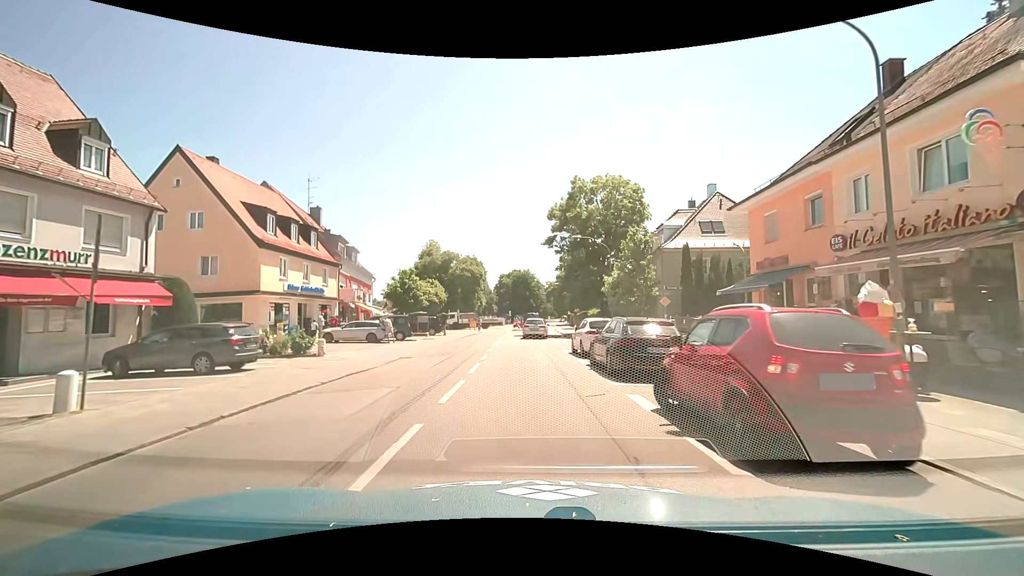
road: secondary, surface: asphalt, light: Day
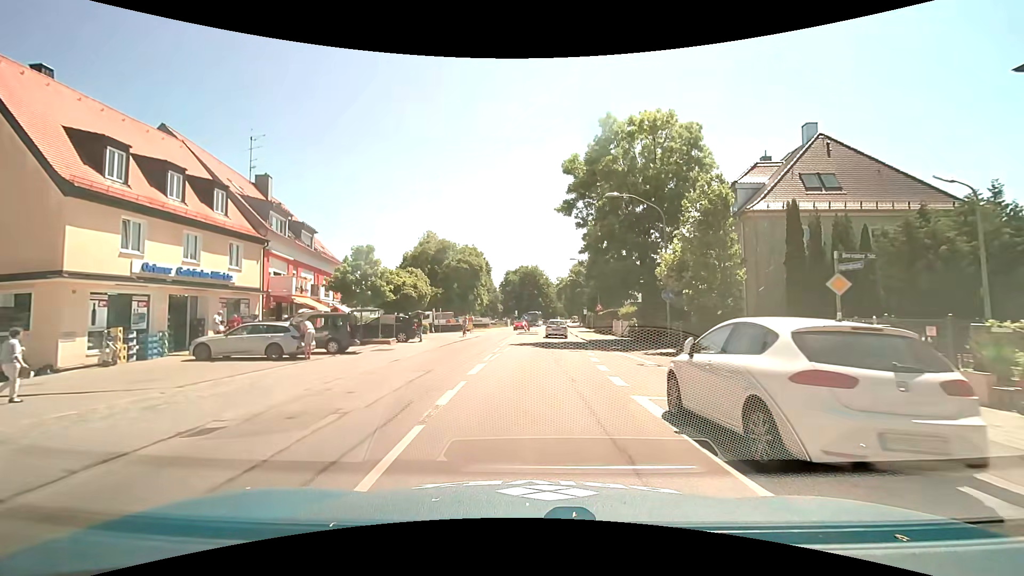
(-0.1, +13.6) m; -1°
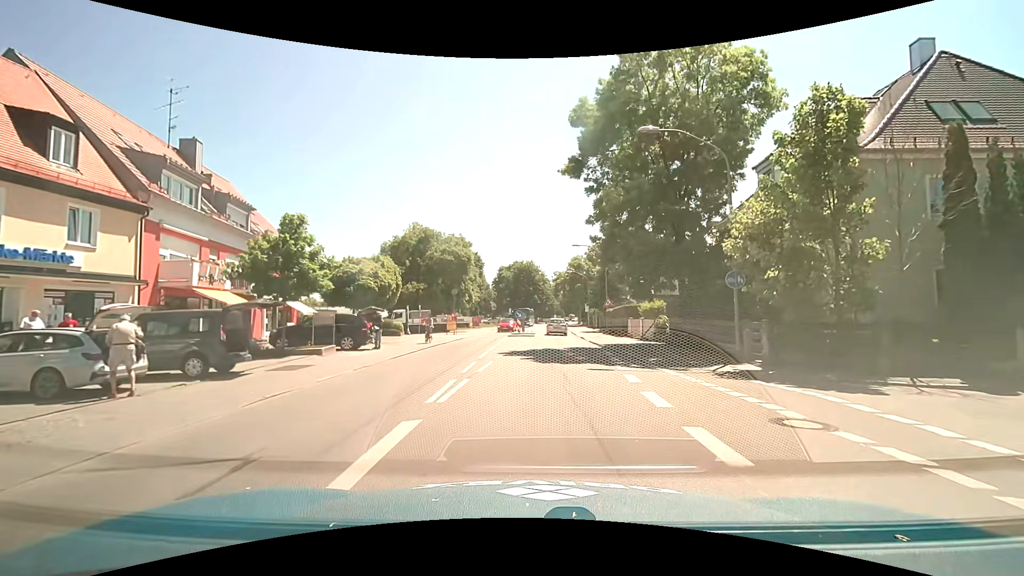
(0.0, +8.9) m; +1°
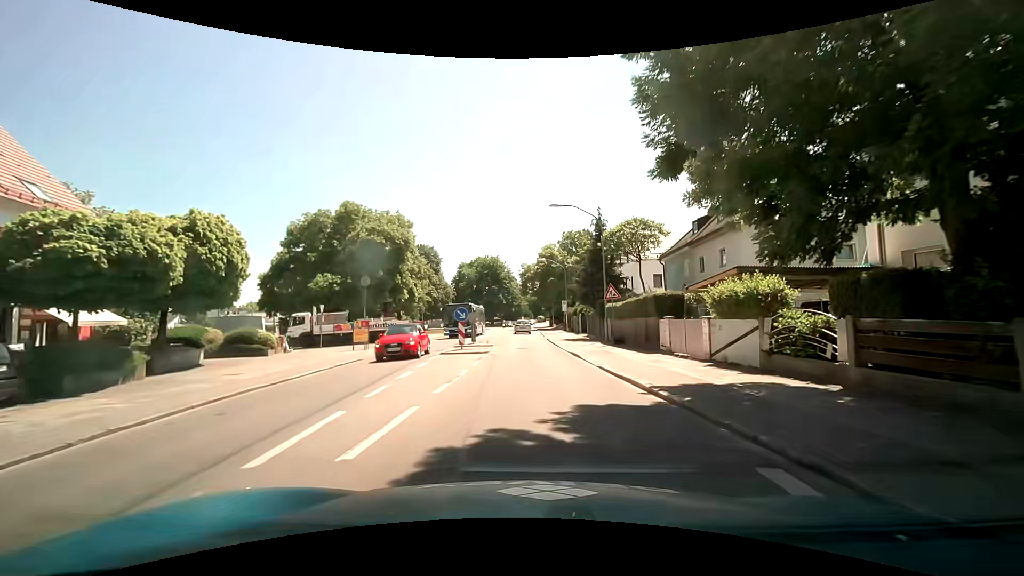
(+0.5, +16.8) m; +3°
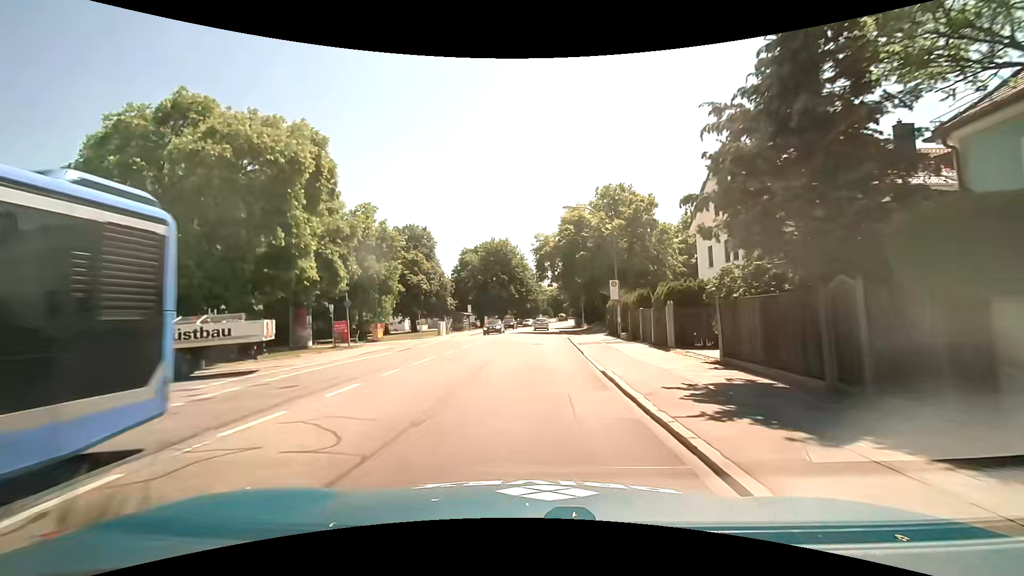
(+0.2, +25.4) m; -2°
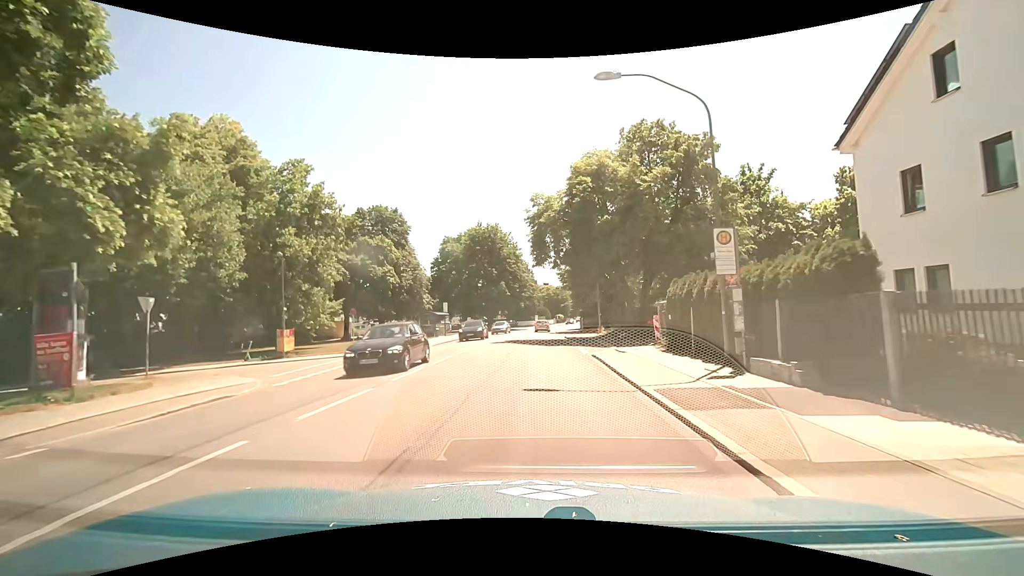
(+0.2, +16.9) m; +1°
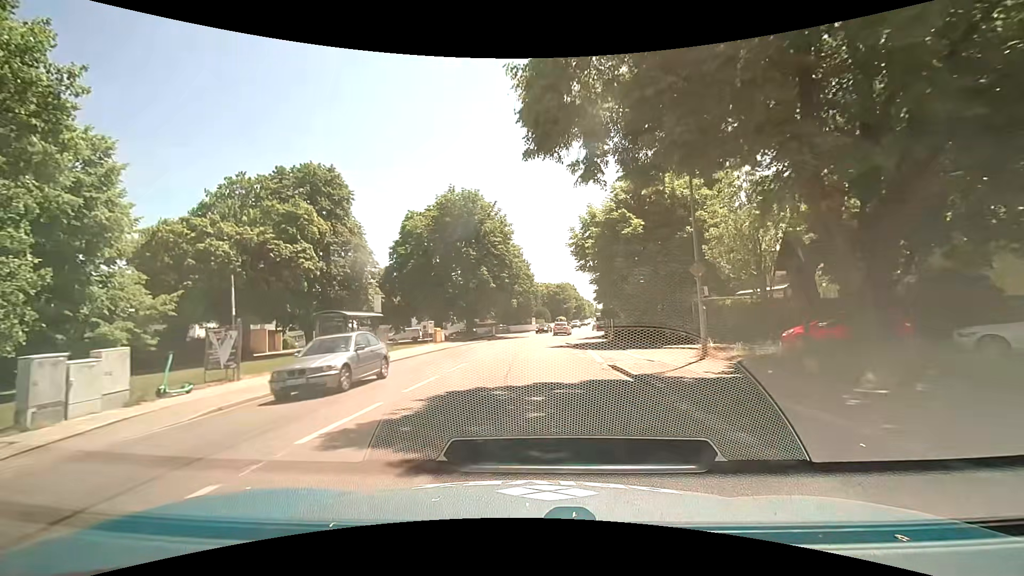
(+0.2, +24.1) m; +1°
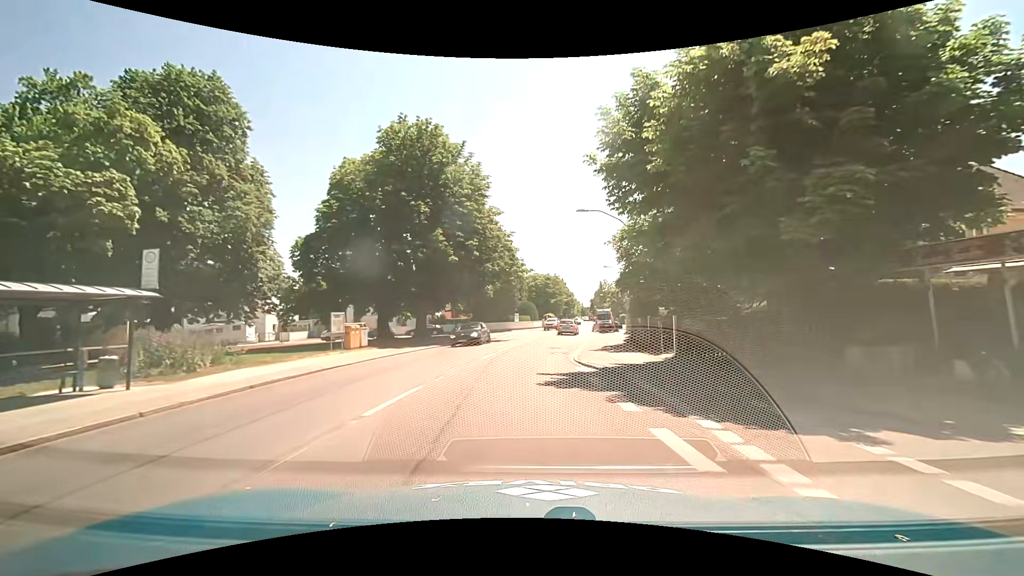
(+0.2, +18.5) m; +1°
(0, +10) (+1, +20) (+1, +30) (+3, +40) (+4, +50) (+6, +60) (+7, +70) (+10, +79) (+12, +89) (+14, +99) m
